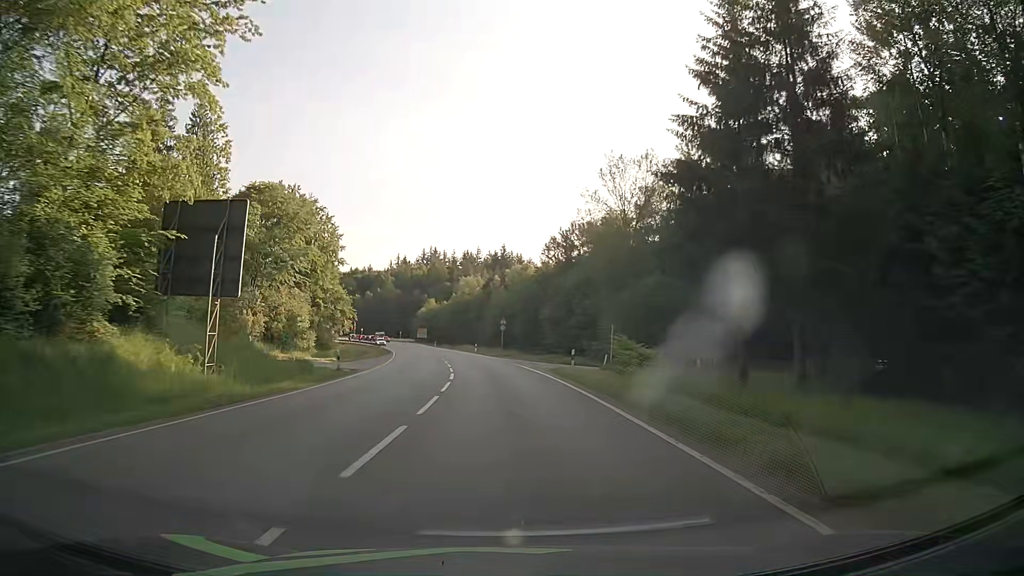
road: secondary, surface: asphalt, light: Day
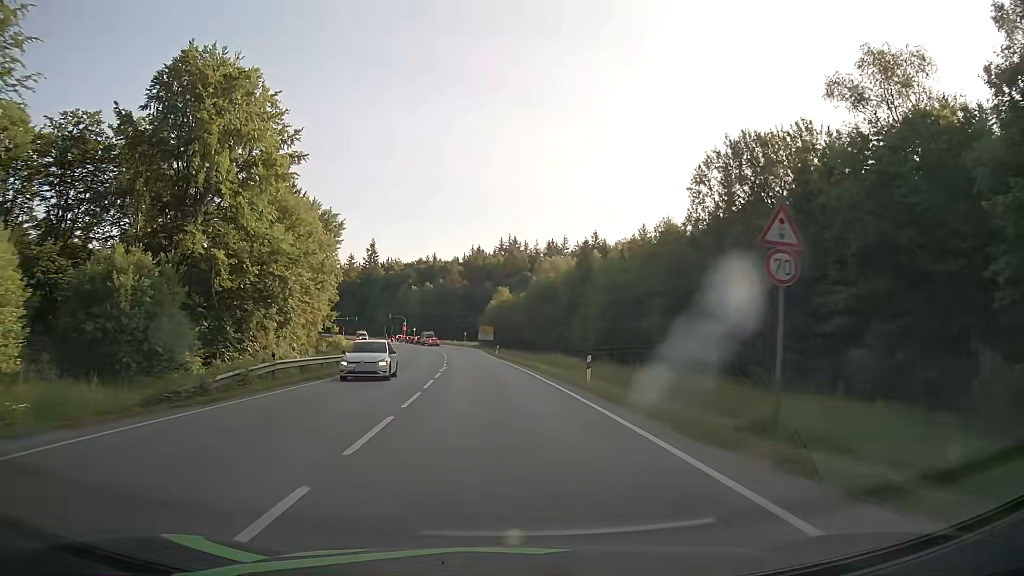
(-3.3, +52.7) m; -7°
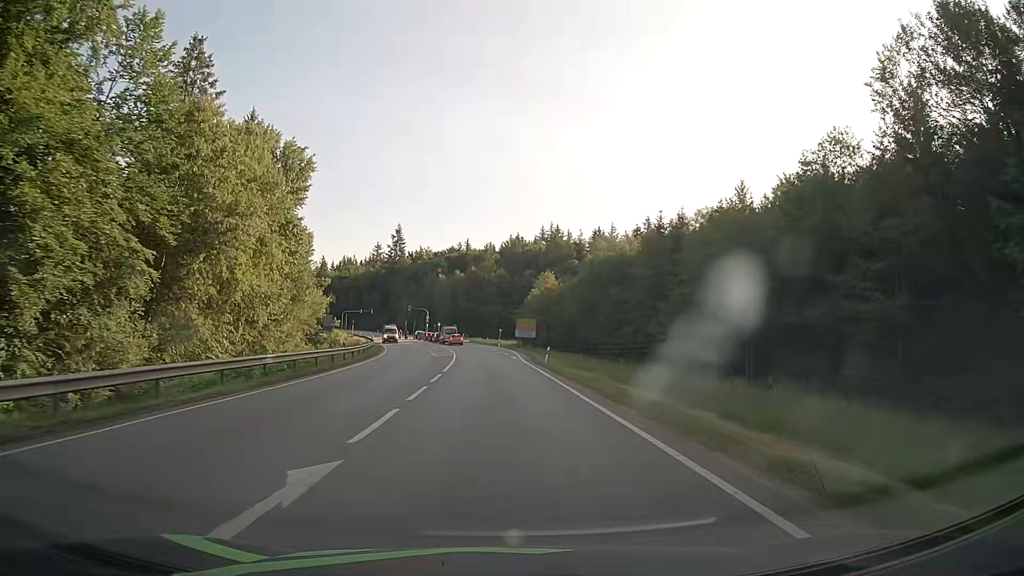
(-1.0, +29.2) m; -3°
(0, +10) (0, +20) (-1, +30) (-1, +40) (-2, +50) (-3, +60) (-4, +70) (-5, +80) (-7, +90) (-9, +99) m
